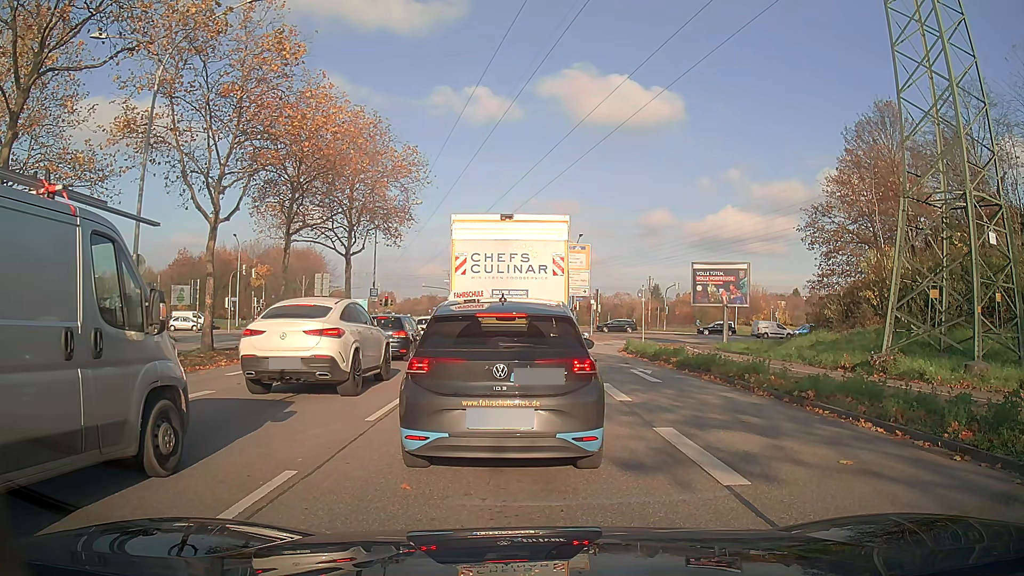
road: primary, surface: asphalt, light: Day
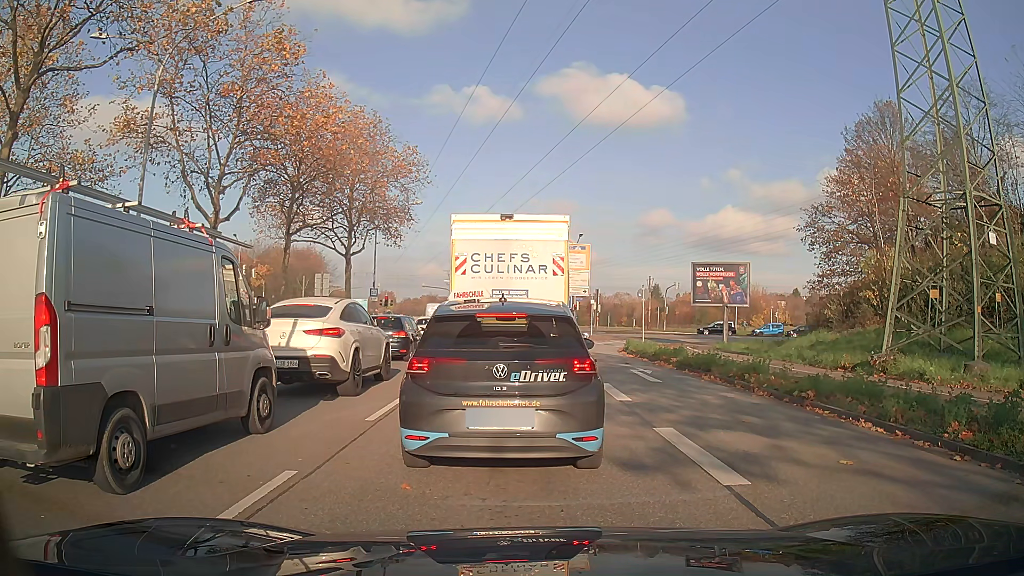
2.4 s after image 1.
(0.0, 0.0) m; 0°
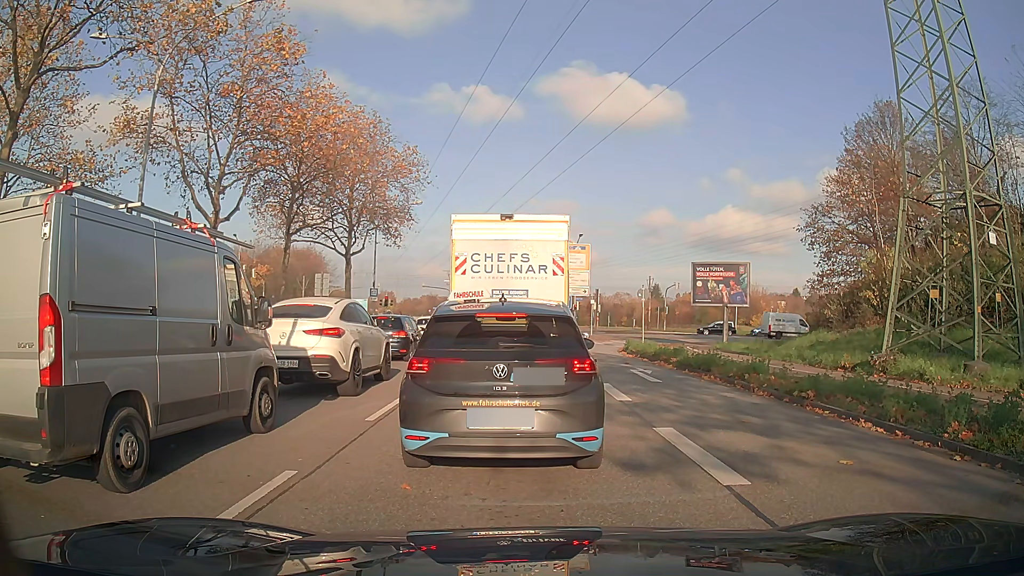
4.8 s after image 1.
(0.0, 0.0) m; 0°
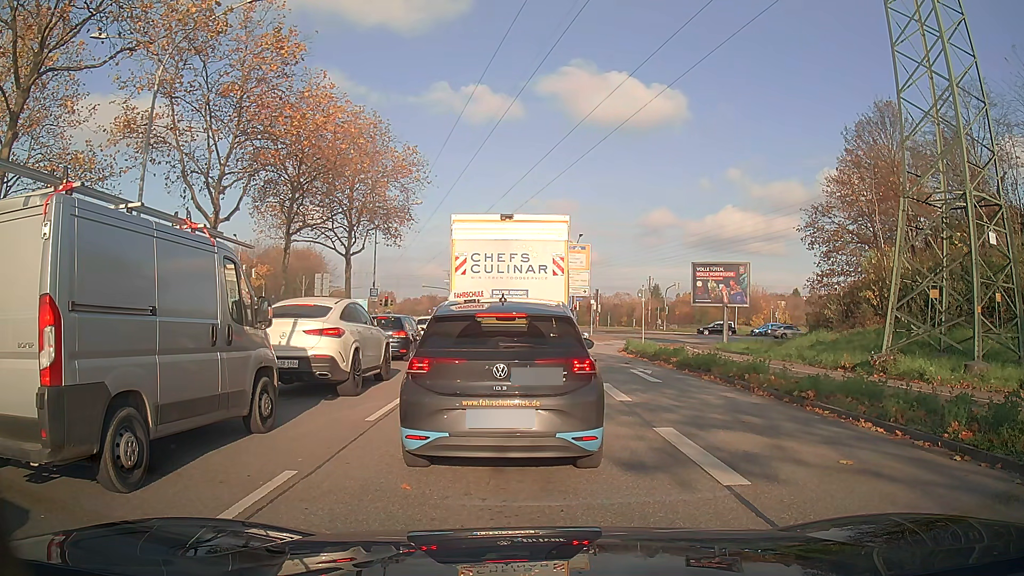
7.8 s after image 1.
(0.0, 0.0) m; 0°
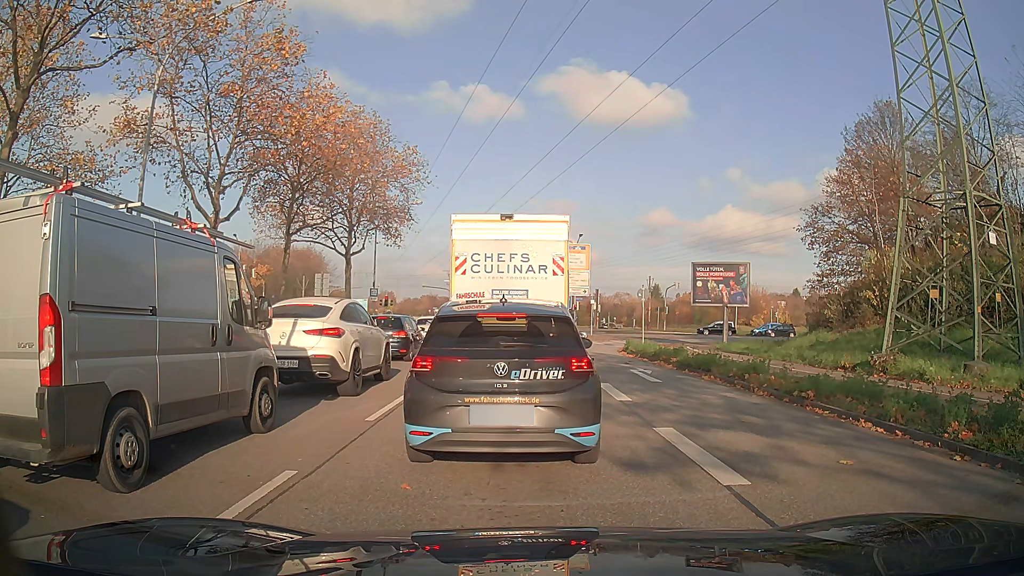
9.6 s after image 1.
(0.0, 0.0) m; 0°
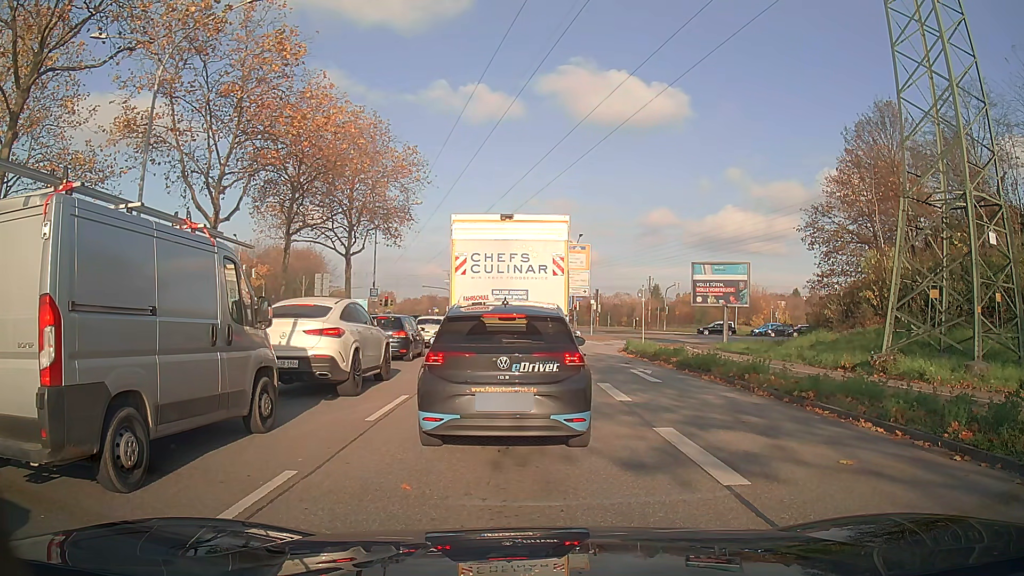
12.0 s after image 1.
(0.0, 0.0) m; 0°
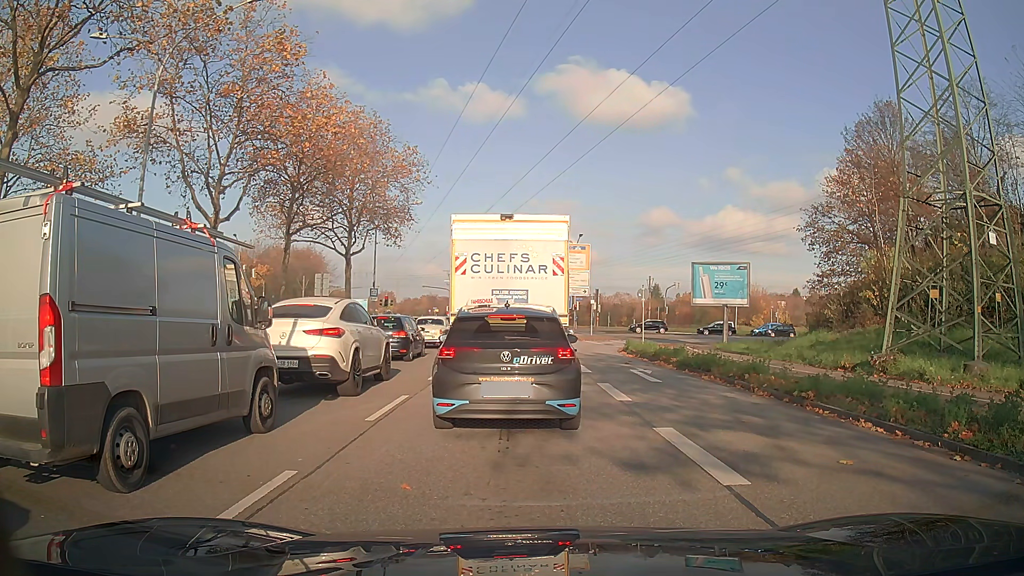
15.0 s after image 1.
(0.0, 0.0) m; 0°
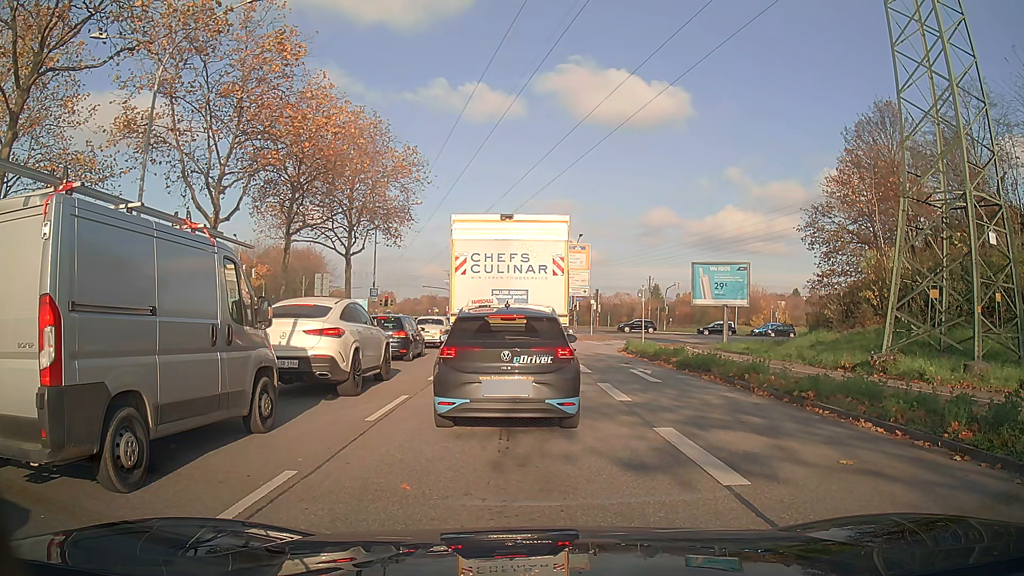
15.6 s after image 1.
(0.0, 0.0) m; 0°
(0, +10) (-1, +20) (-1, +30) (-1, +40) (-2, +50) (-3, +60) (-3, +70) (-4, +80) (-5, +90) (-6, +100) m
